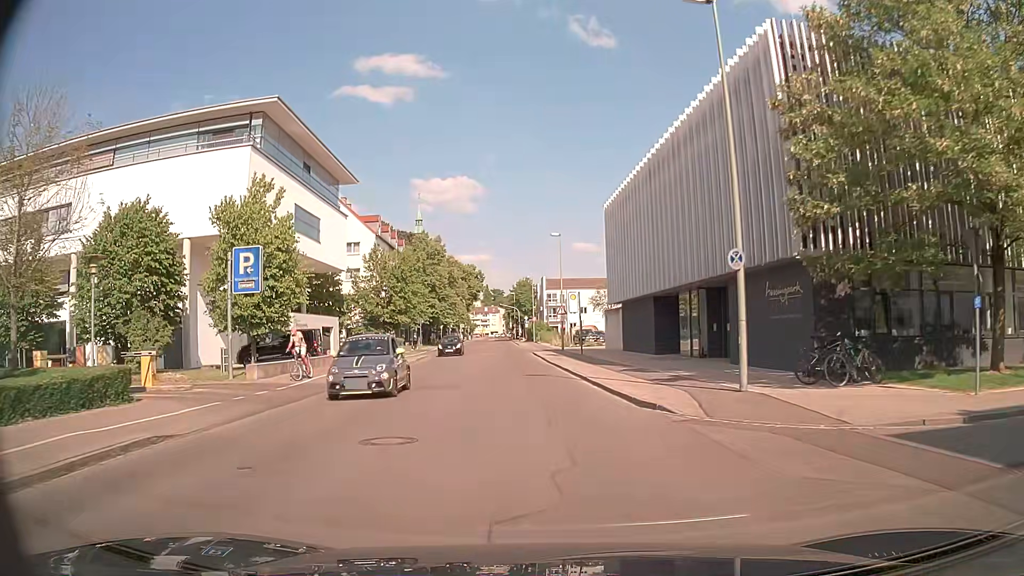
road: tertiary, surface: asphalt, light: Day
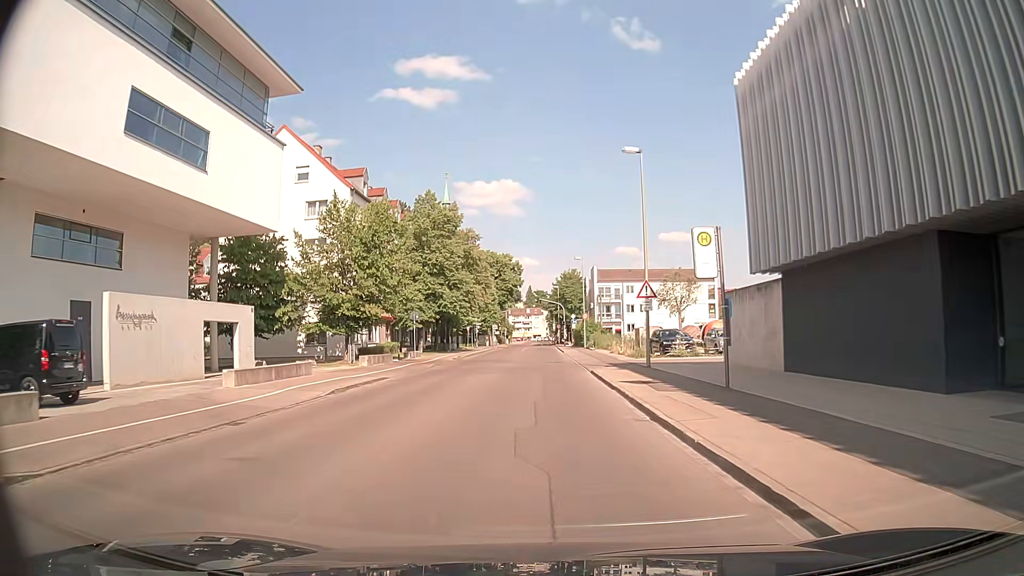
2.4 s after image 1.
(-1.1, +24.2) m; -5°
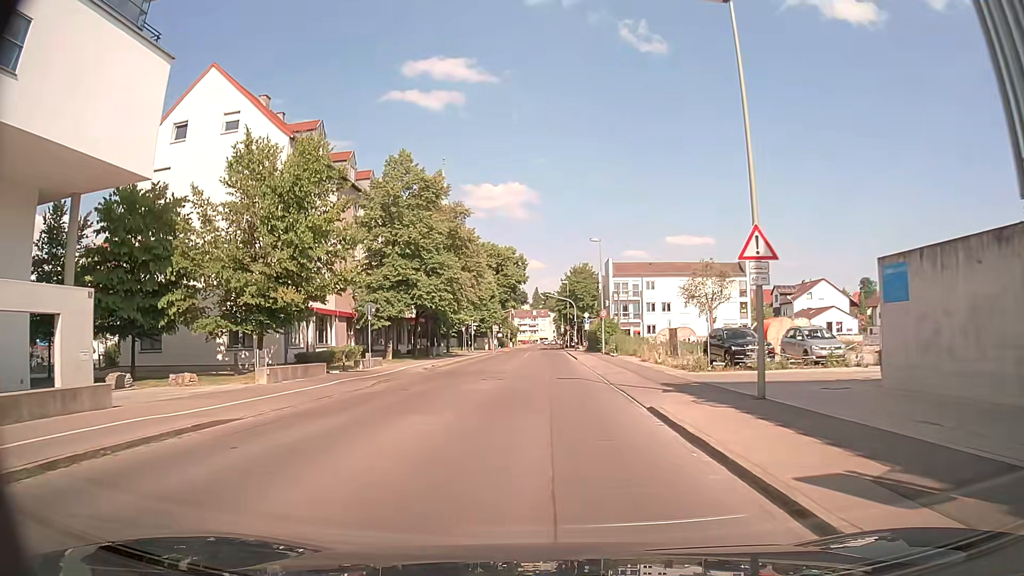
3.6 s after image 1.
(0.0, +13.5) m; 0°
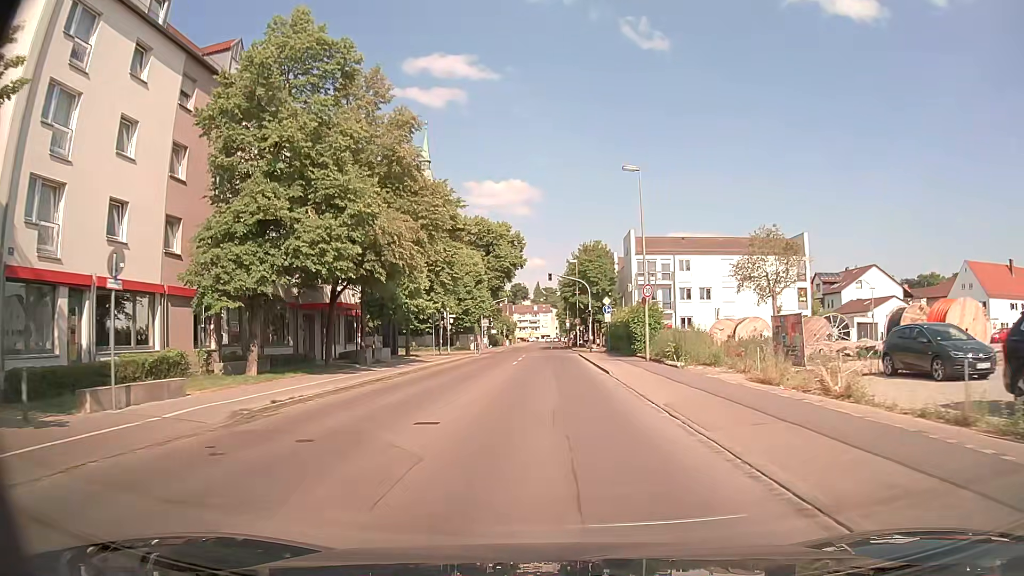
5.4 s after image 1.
(0.0, +20.9) m; 0°
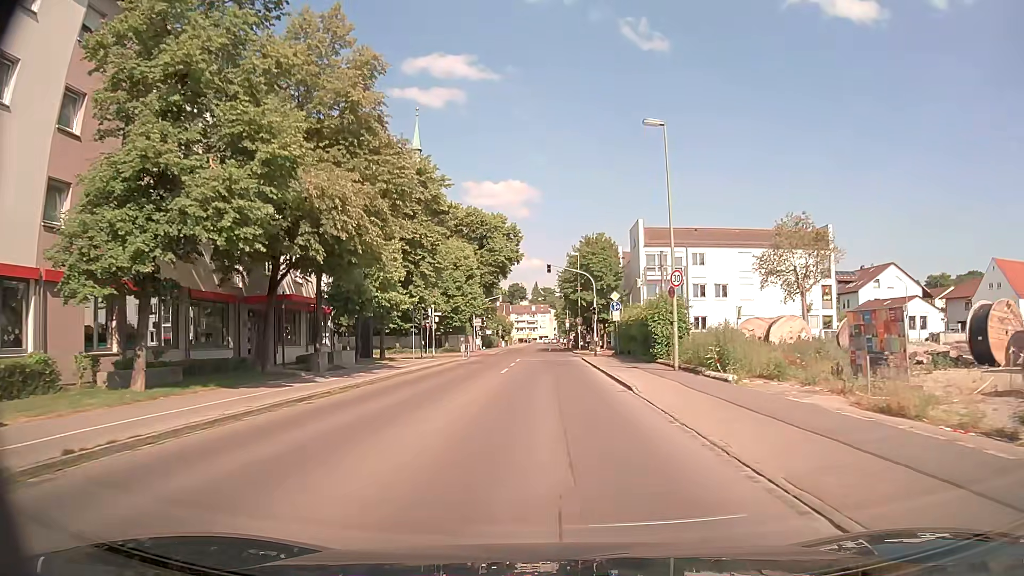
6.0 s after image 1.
(0.0, +6.9) m; 0°
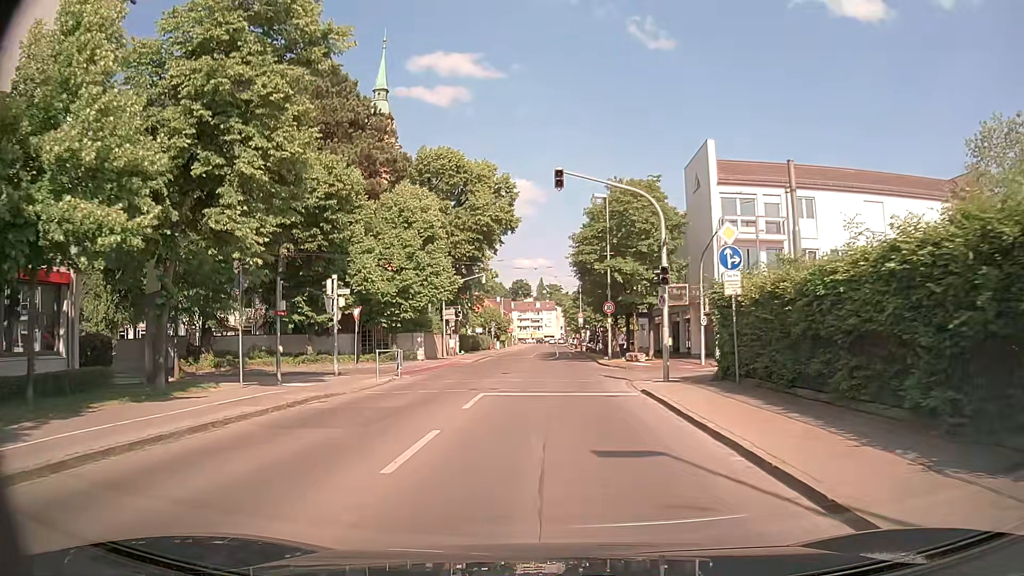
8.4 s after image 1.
(0.0, +24.6) m; -1°
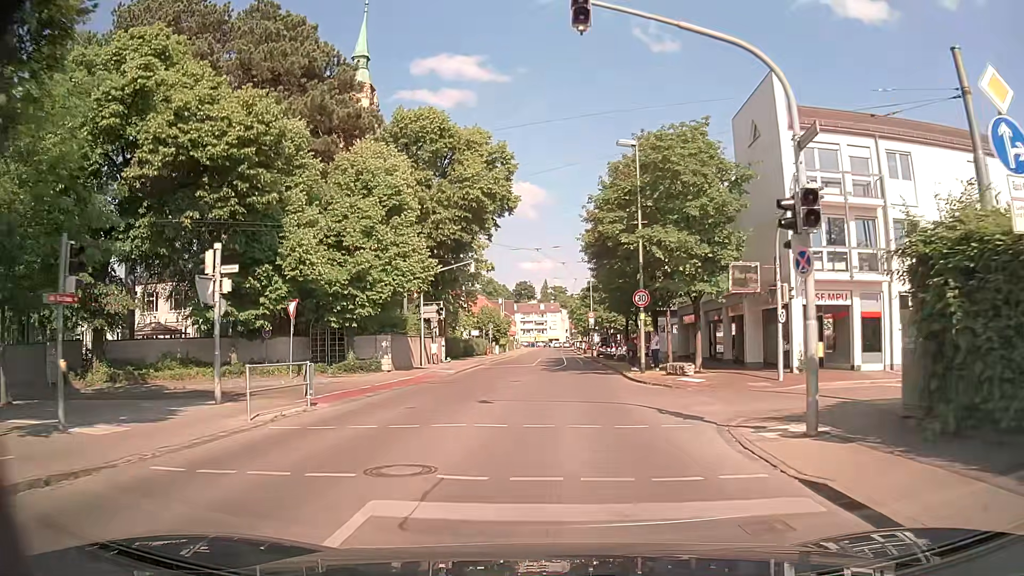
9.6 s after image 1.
(0.0, +10.5) m; 0°
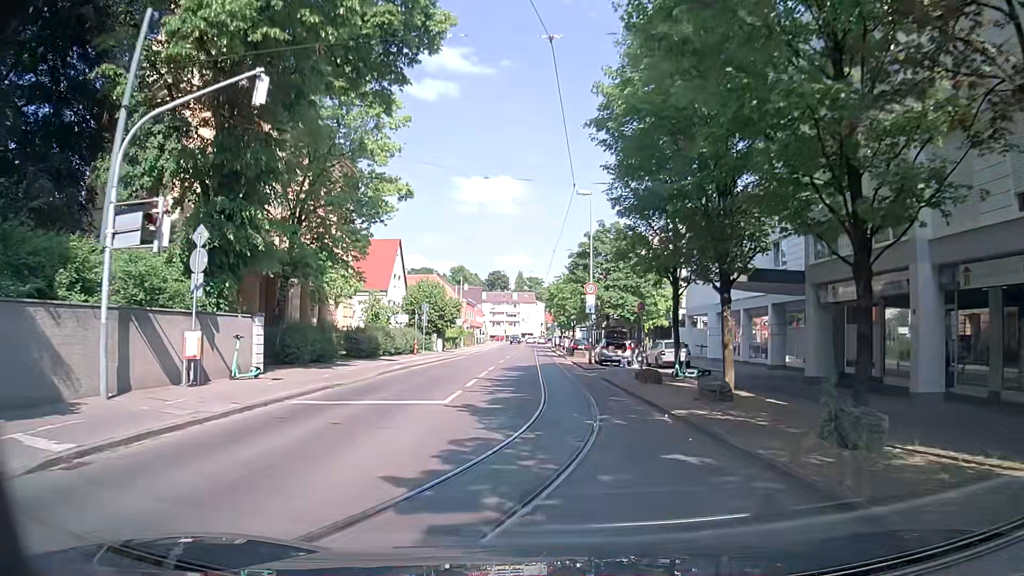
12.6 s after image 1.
(+0.6, +27.9) m; +1°
(0, +10) (0, +20) (0, +30) (0, +40) (0, +50) (0, +60) (-1, +70) (-1, +80) (-1, +90) (-1, +100) m
